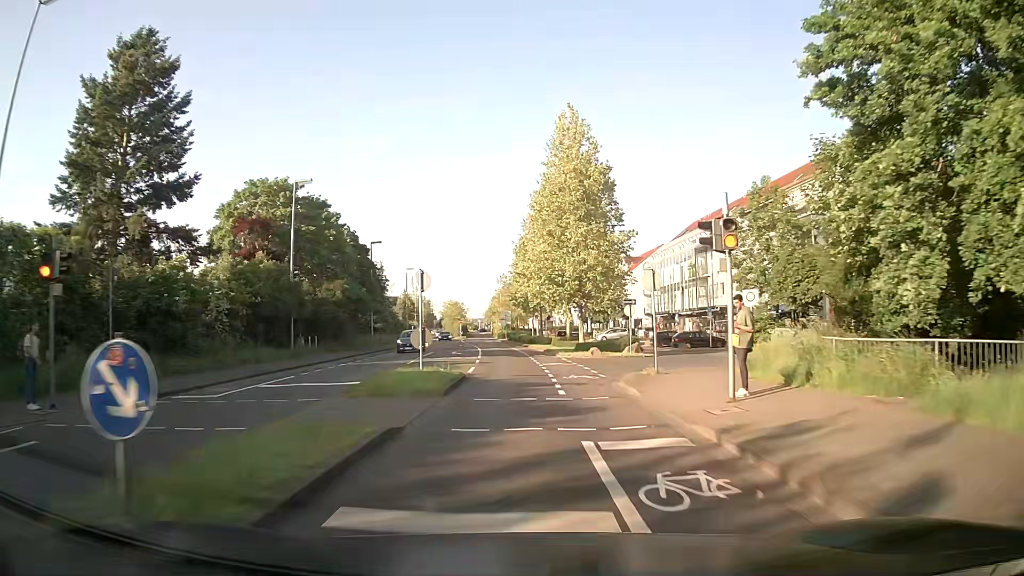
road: secondary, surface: asphalt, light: Day
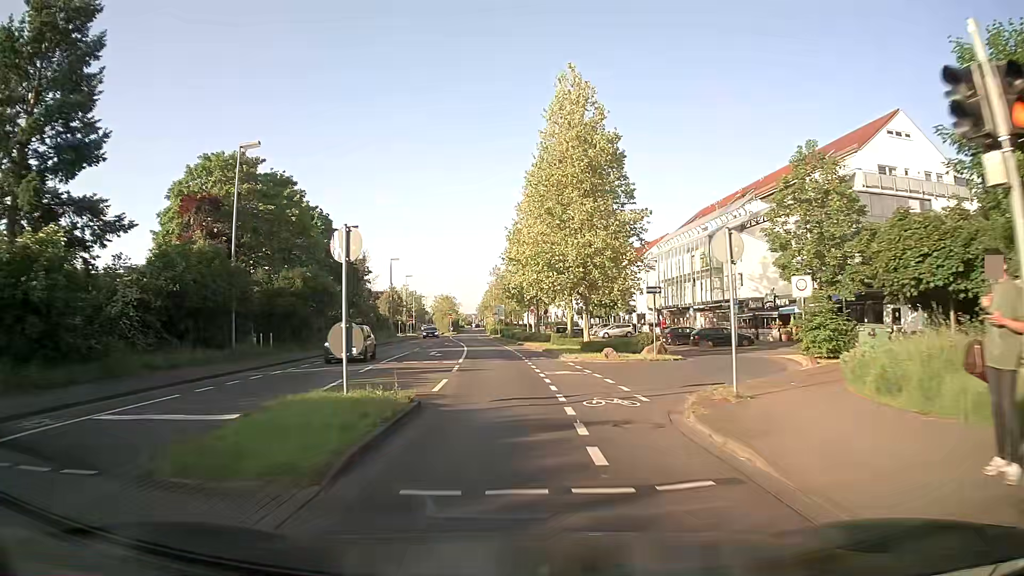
(+0.1, +7.7) m; +1°
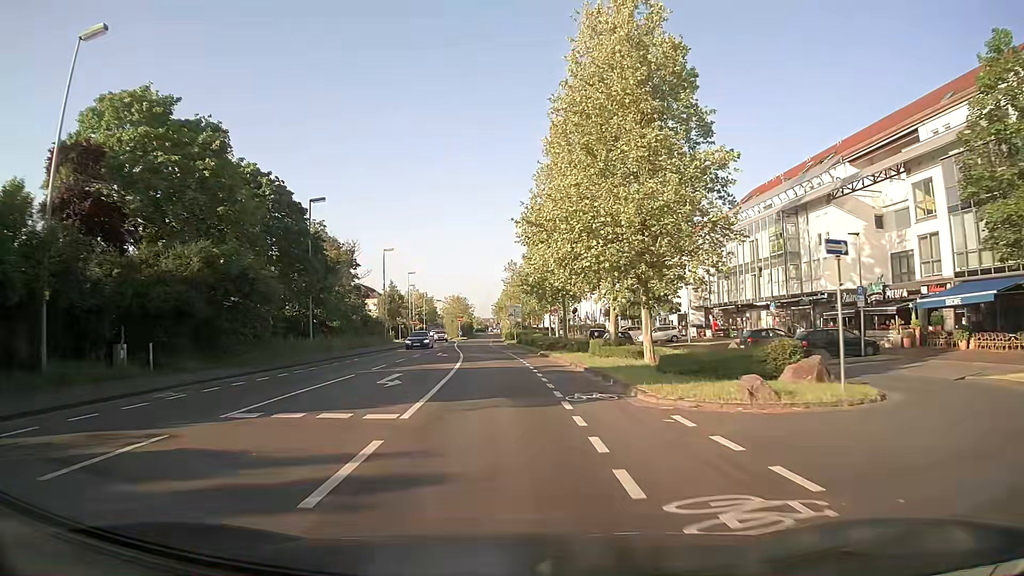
(-0.1, +15.4) m; -1°
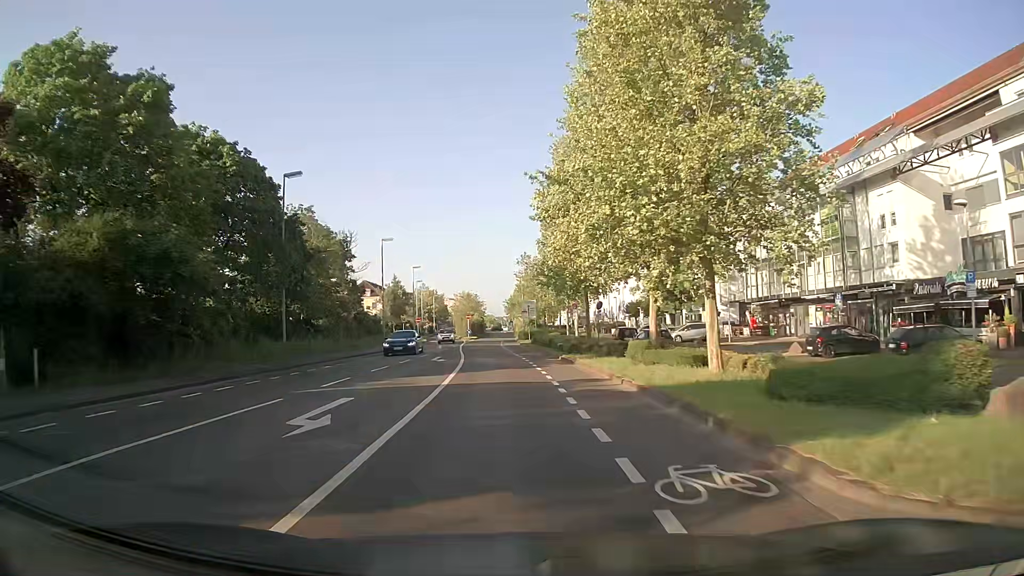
(-0.1, +7.7) m; -1°
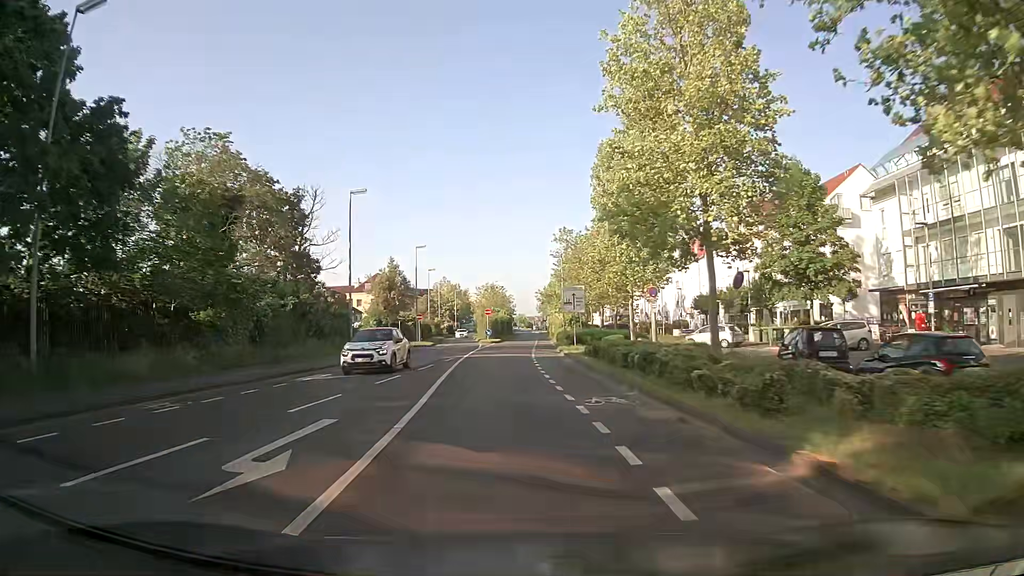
(-0.6, +23.3) m; -2°
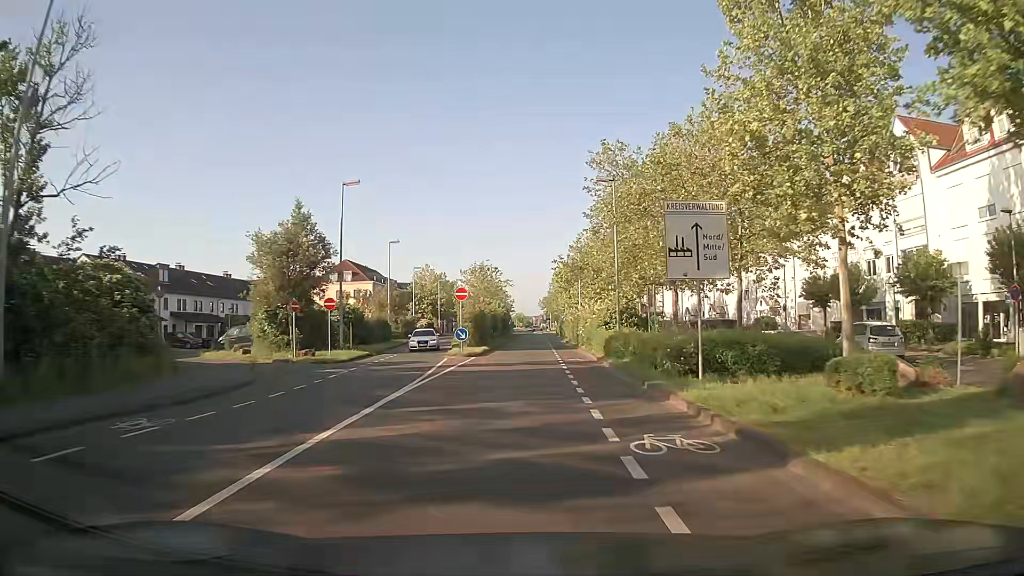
(-0.8, +31.3) m; -1°
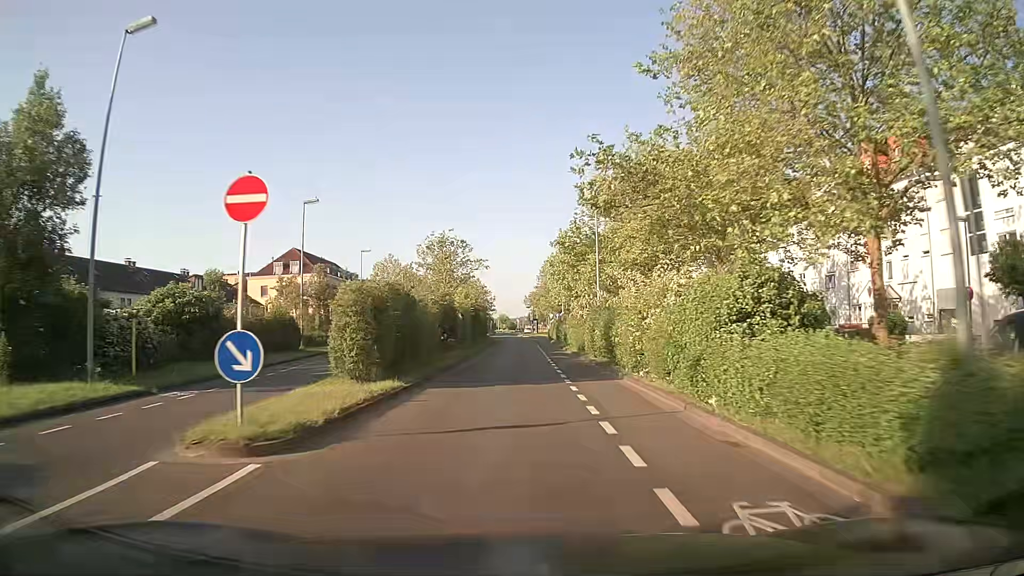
(+0.4, +23.7) m; +2°
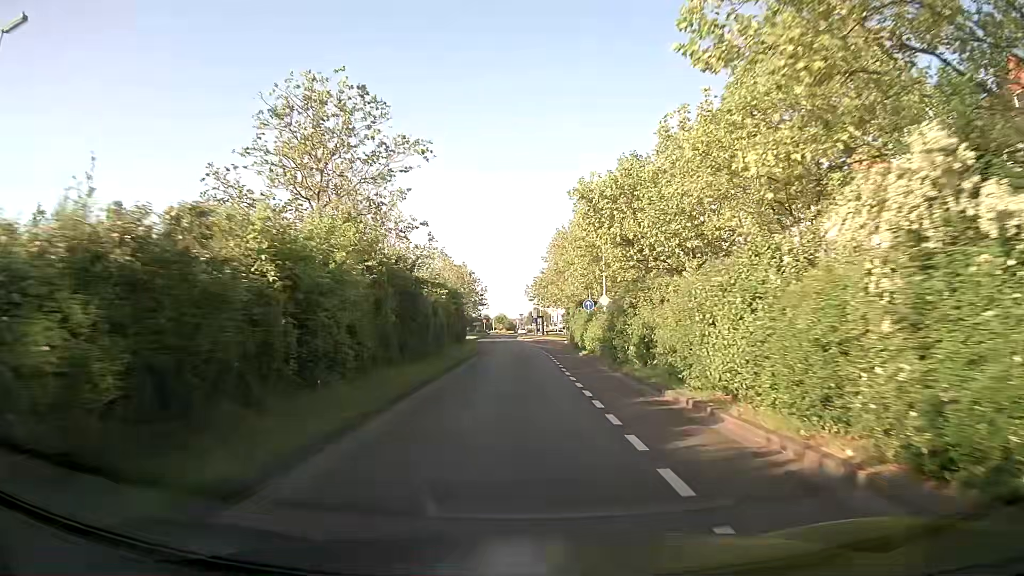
(-0.1, +31.8) m; 0°
(0, +10) (0, +20) (0, +30) (0, +40) (-1, +50) (-1, +60) (-2, +70) (-3, +80) (-3, +90) (-3, +100) m
